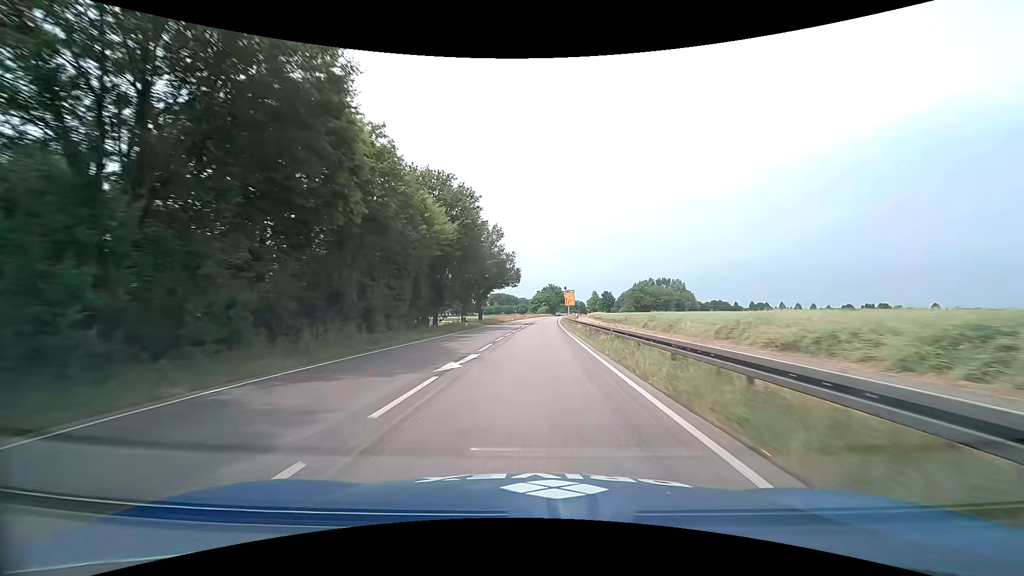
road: primary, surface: asphalt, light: Day
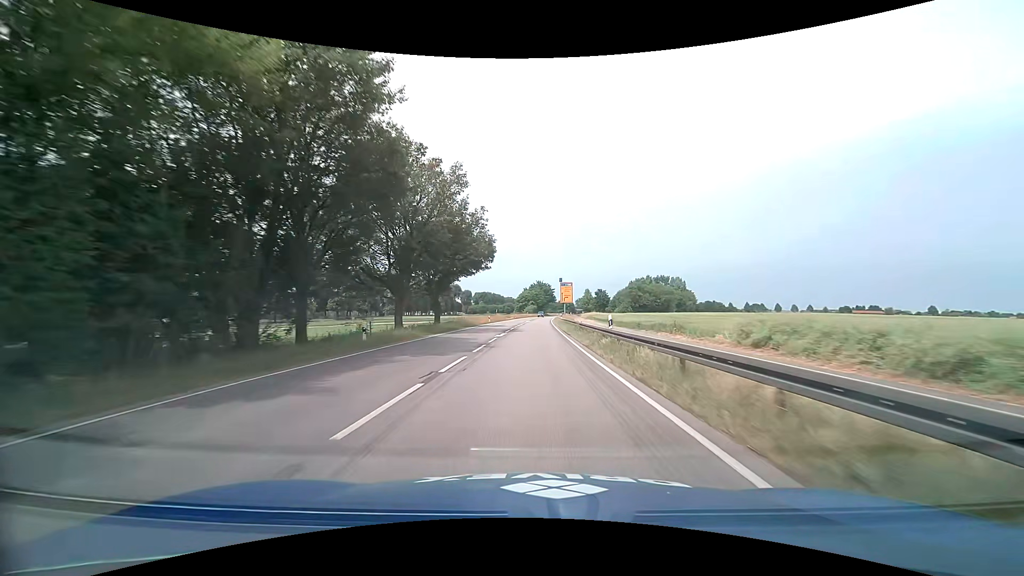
(+0.1, +25.1) m; +1°
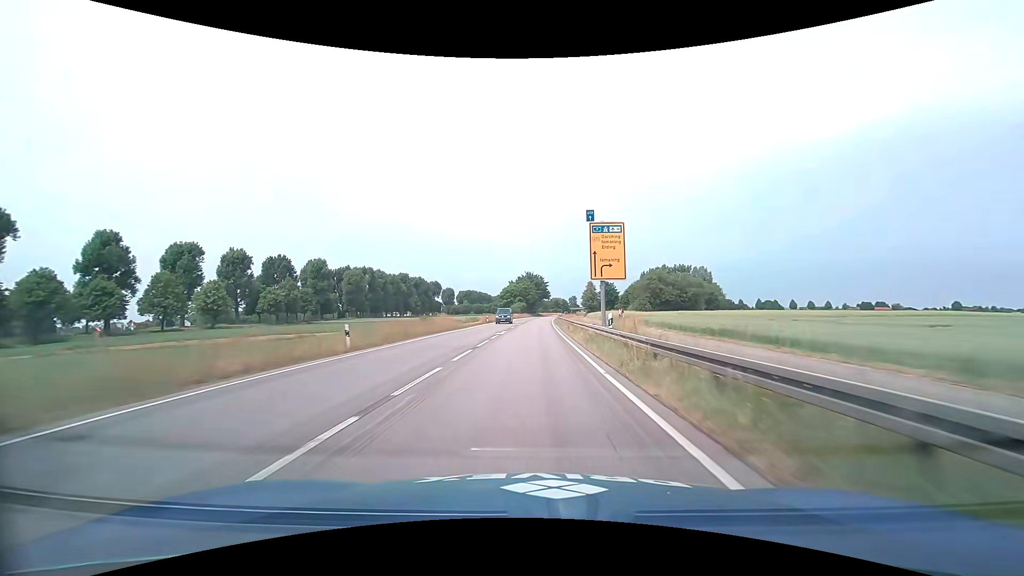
(+0.8, +50.9) m; +1°
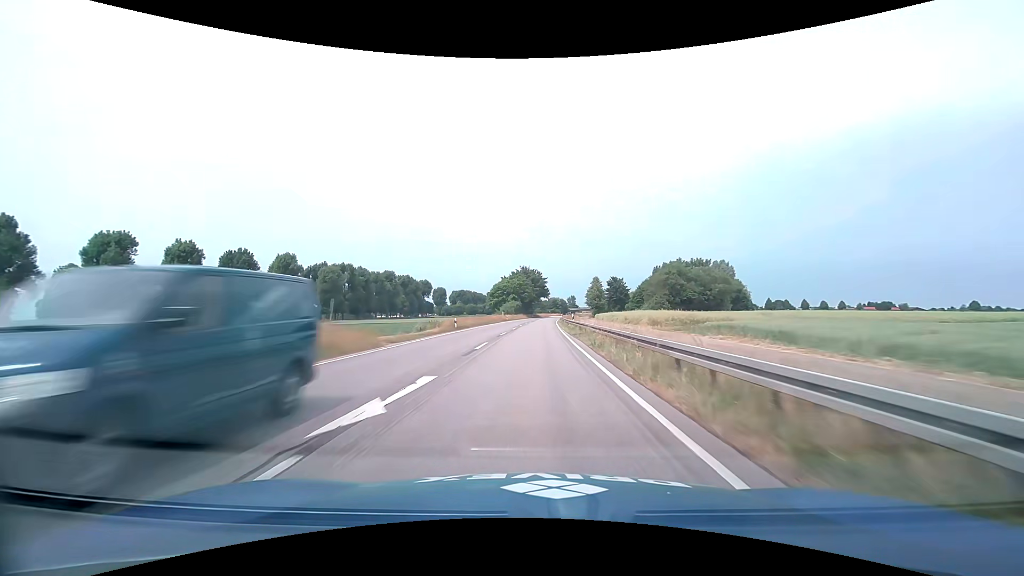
(+0.1, +25.8) m; 0°
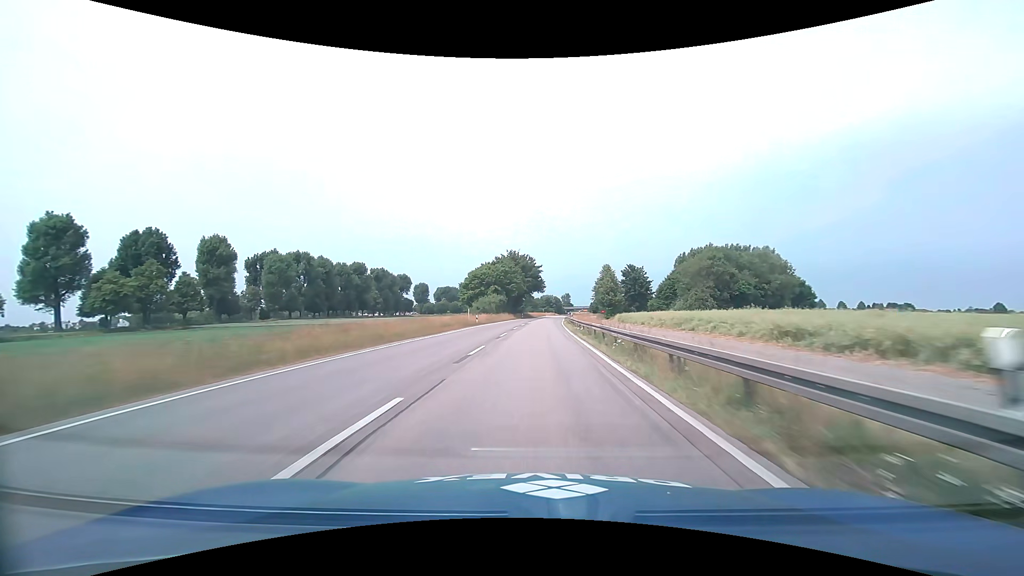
(+0.2, +39.2) m; +1°
(0, +10) (0, +20) (0, +30) (+1, +40) (+1, +50) (+2, +60) (+2, +70) (+3, +80) (+4, +90) (+5, +100) m
